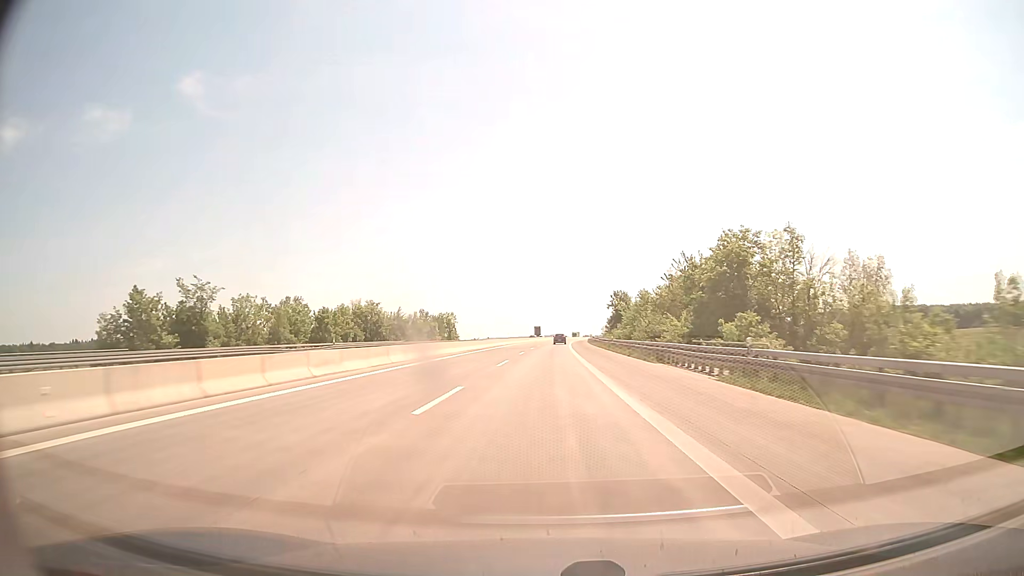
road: motorway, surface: concrete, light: Day
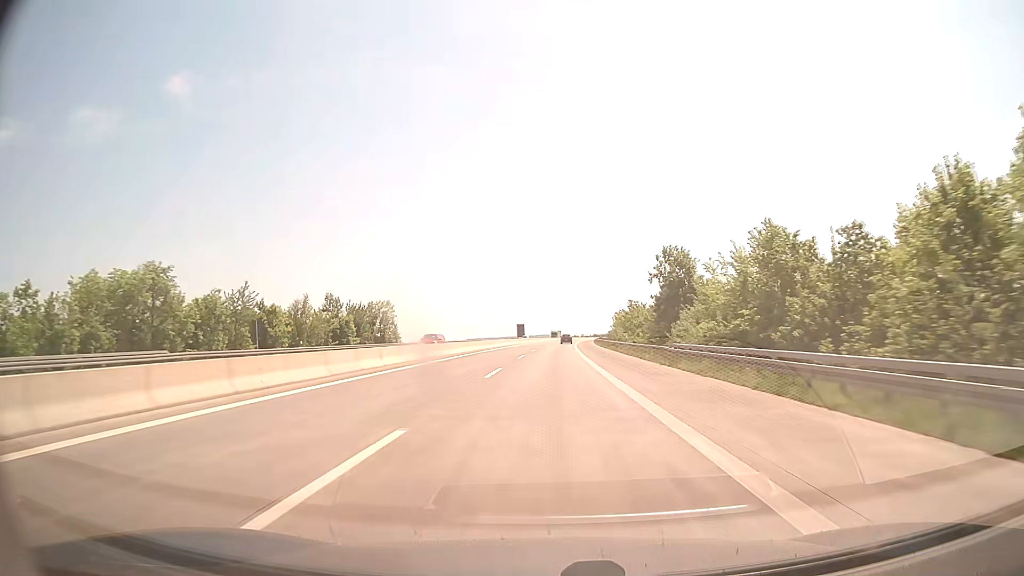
(+0.6, +61.9) m; +1°
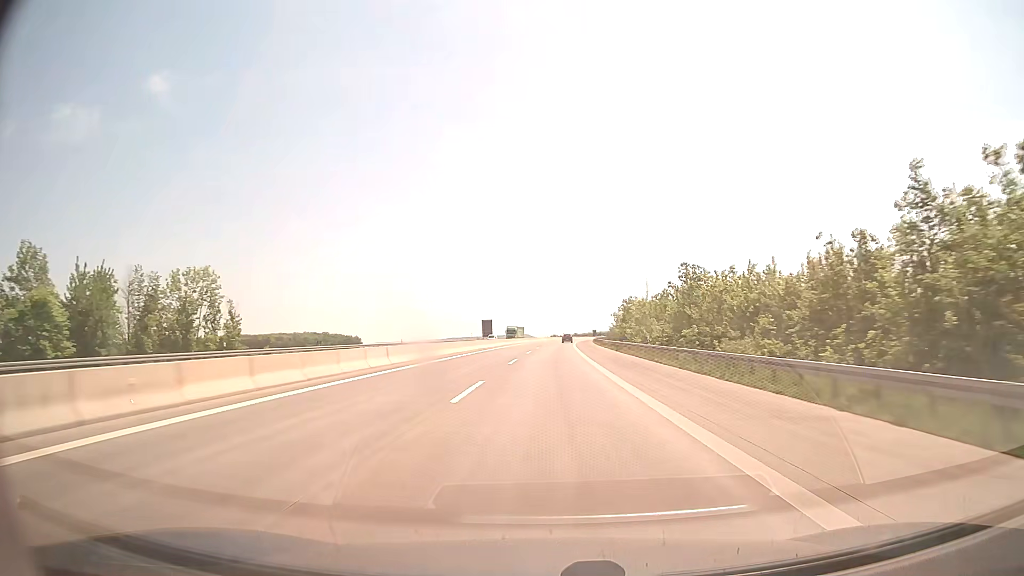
(+0.9, +61.9) m; +2°
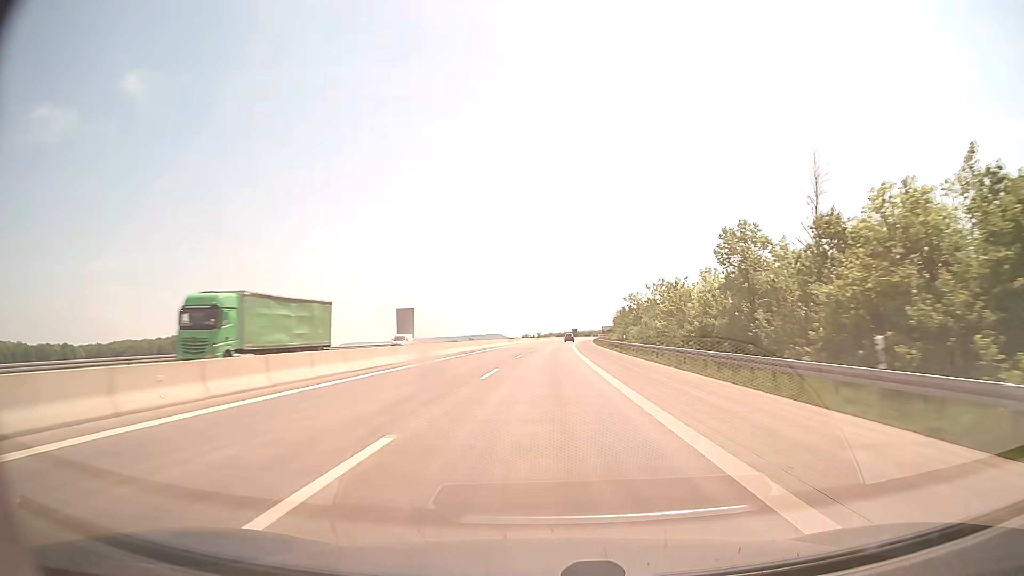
(+1.9, +82.6) m; +2°
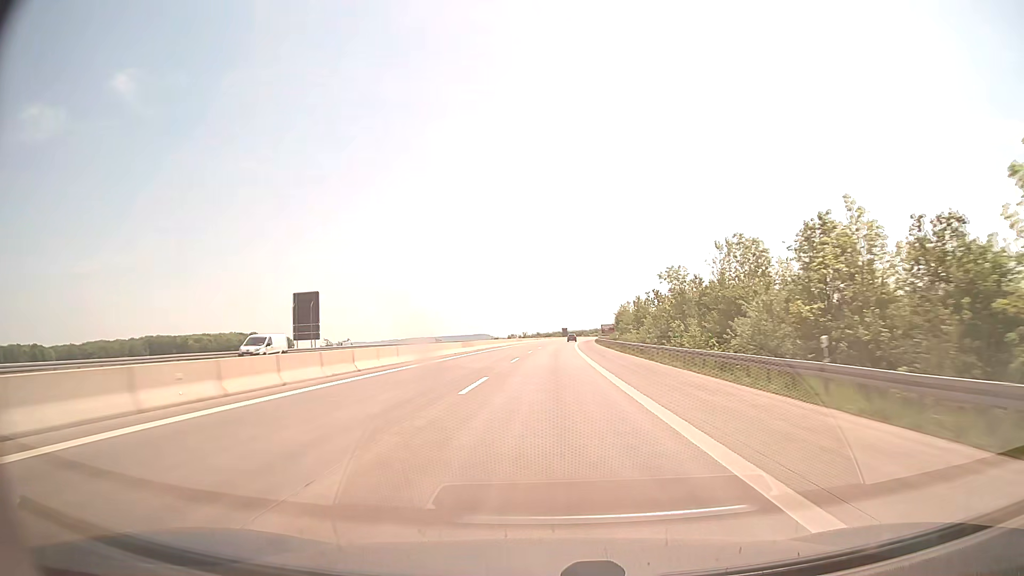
(+0.4, +41.3) m; +1°
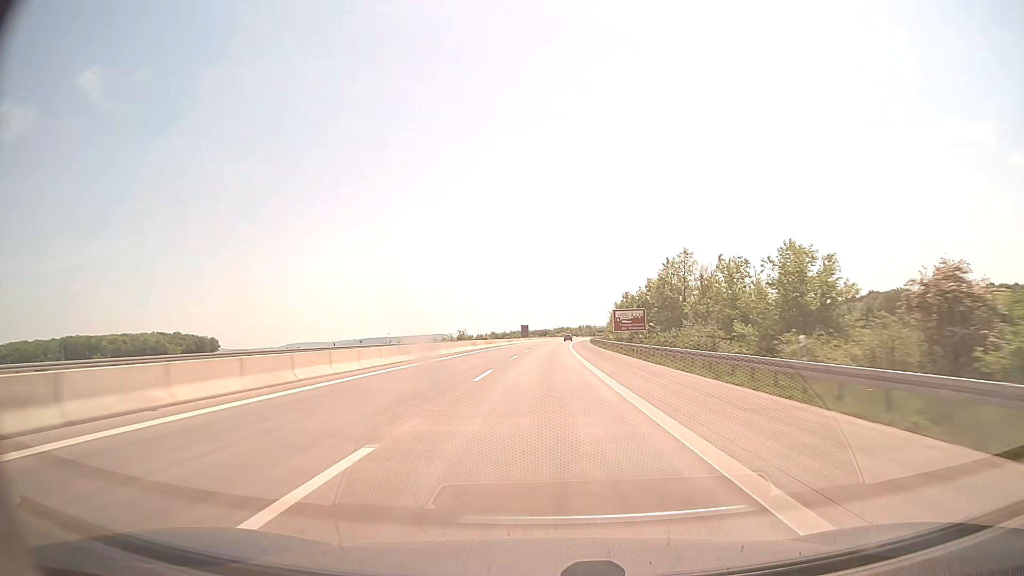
(+3.0, +103.3) m; +3°
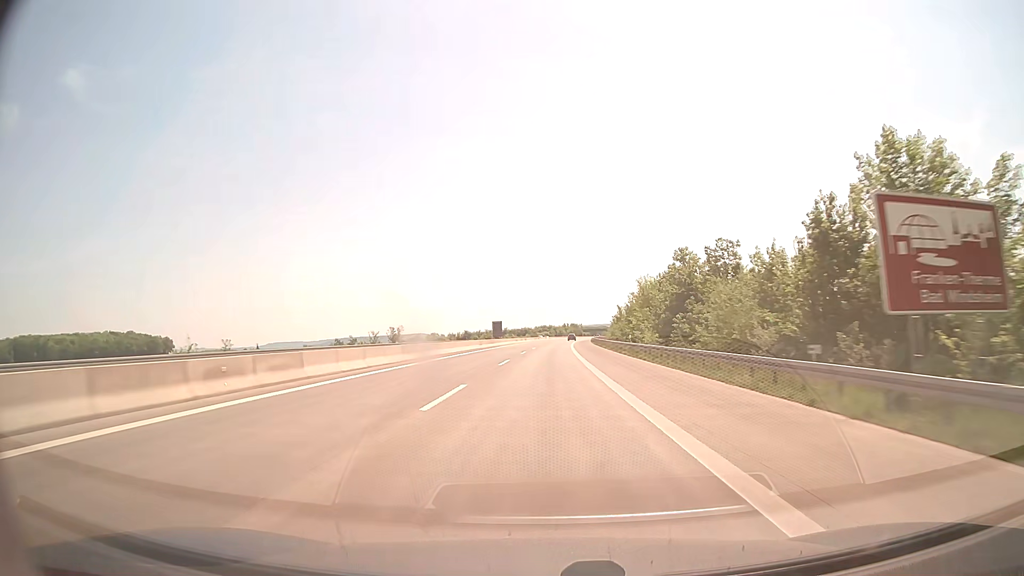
(+0.8, +62.0) m; +2°
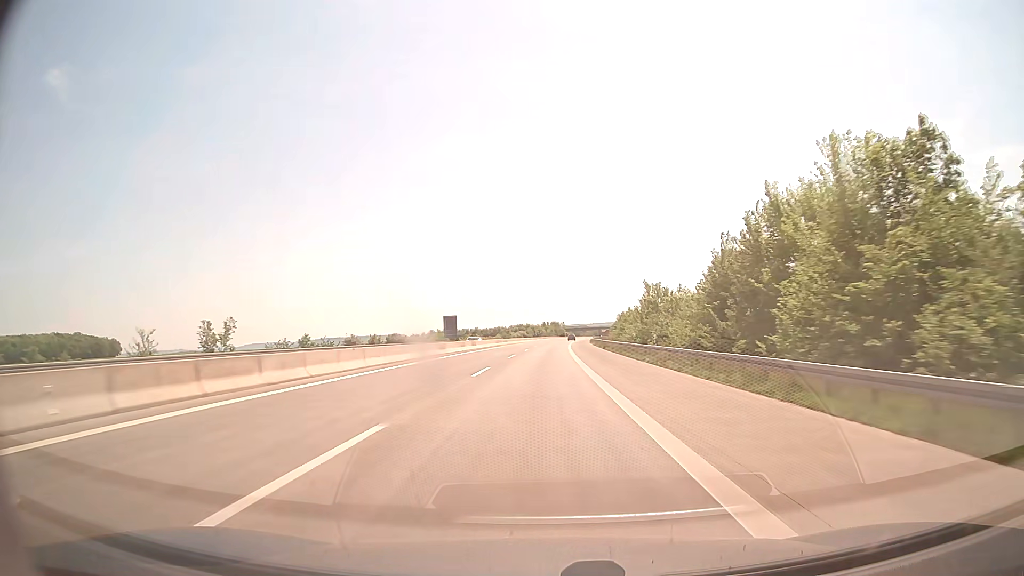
(+1.2, +62.0) m; +2°
(0, +10) (0, +20) (0, +30) (0, +40) (0, +50) (+1, +60) (+1, +70) (+1, +80) (+1, +90) (+2, +100) m
